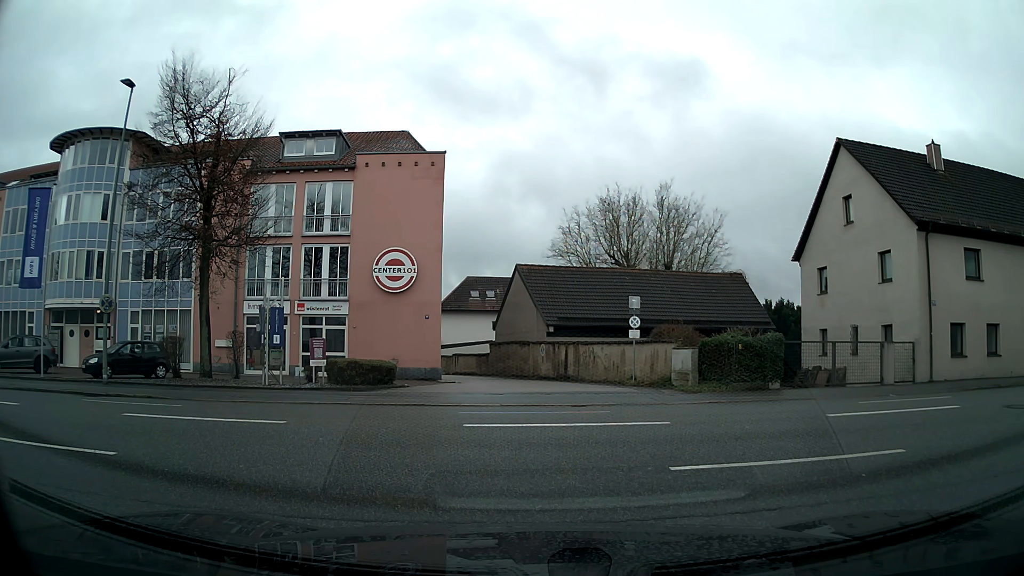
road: service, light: Day
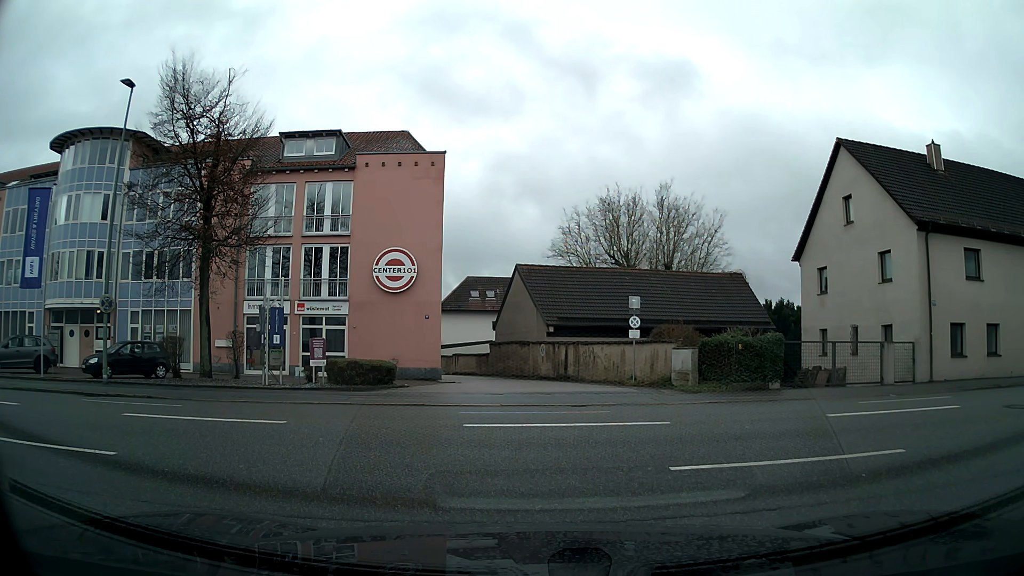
(0.0, 0.0) m; 0°
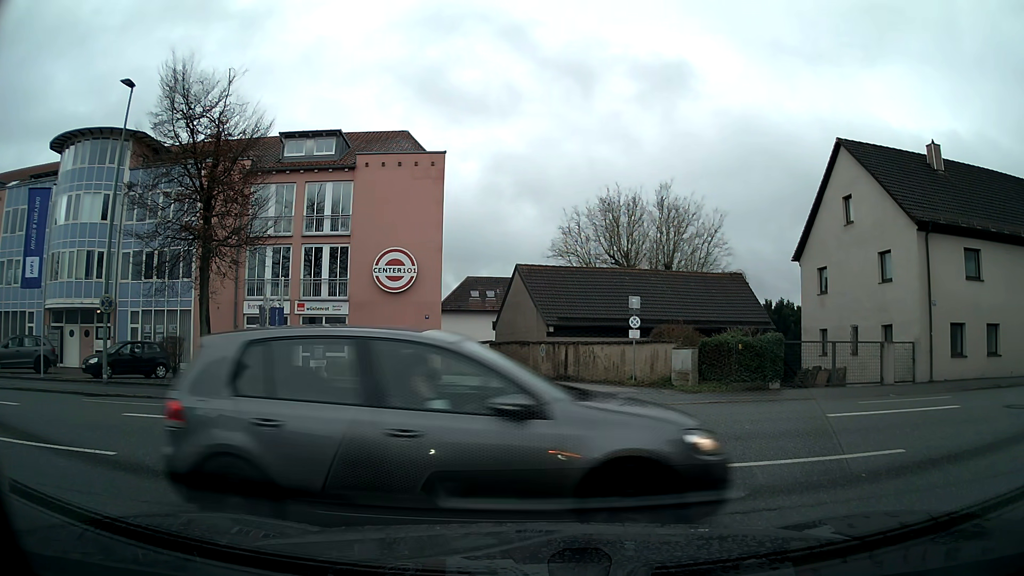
(0.0, 0.0) m; 0°
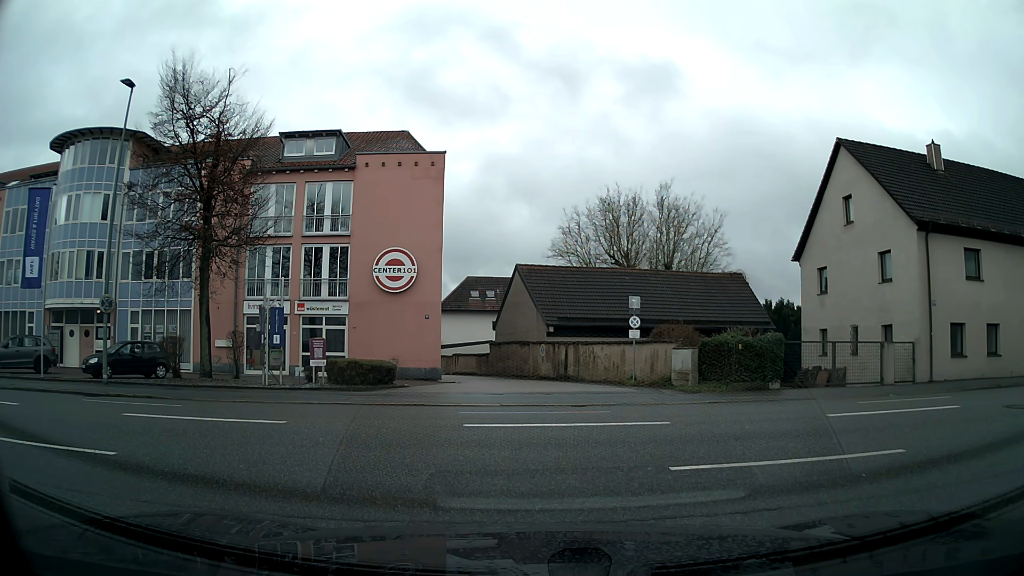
(0.0, 0.0) m; 0°
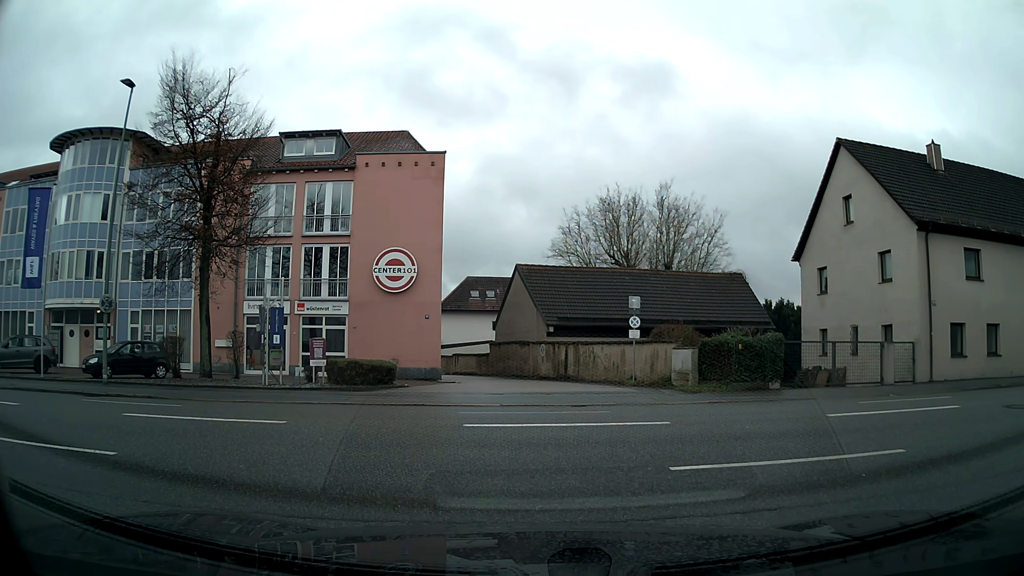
(0.0, 0.0) m; 0°
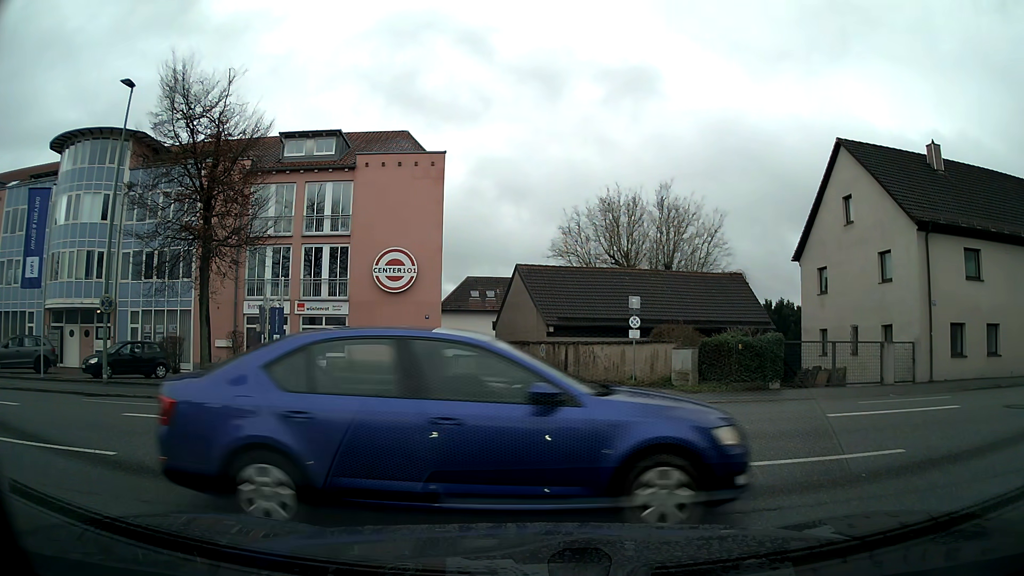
(0.0, 0.0) m; 0°
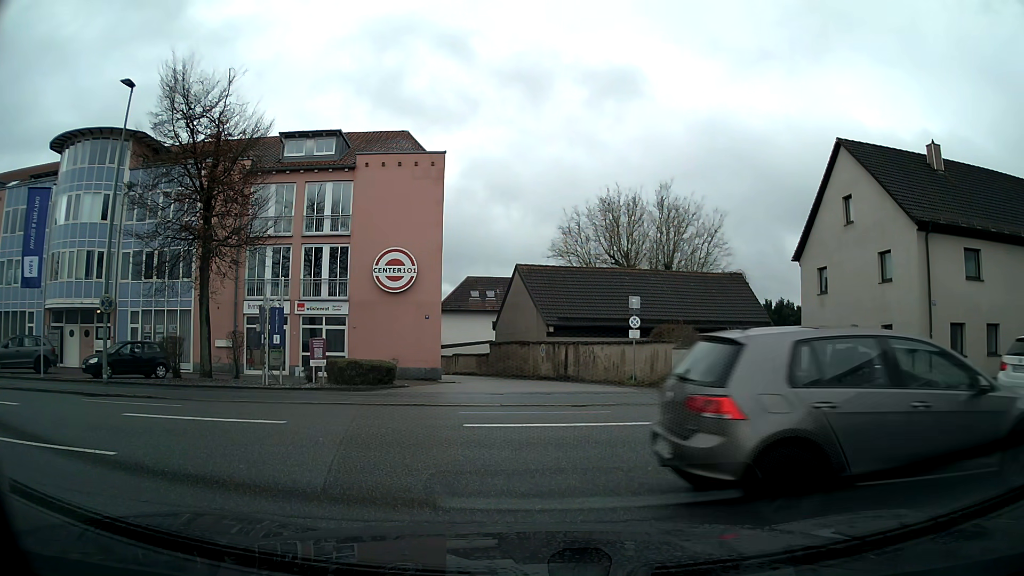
(0.0, 0.0) m; 0°
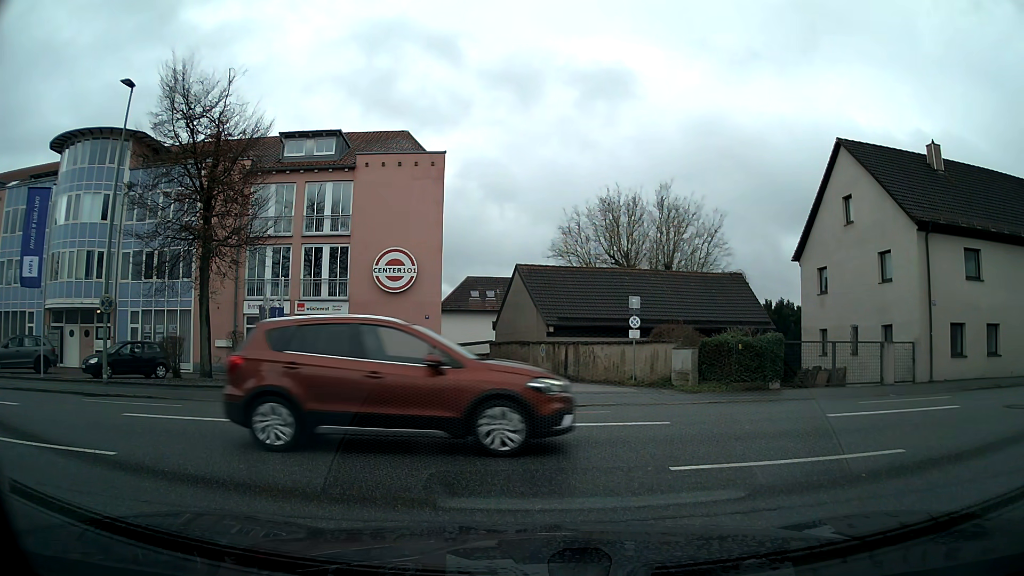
(0.0, 0.0) m; 0°
